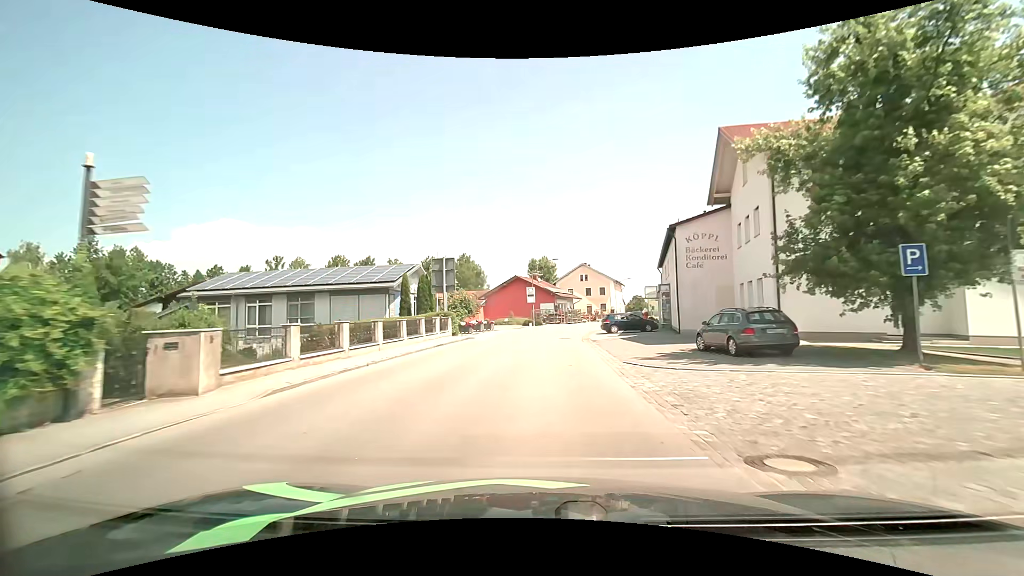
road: secondary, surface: asphalt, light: Day
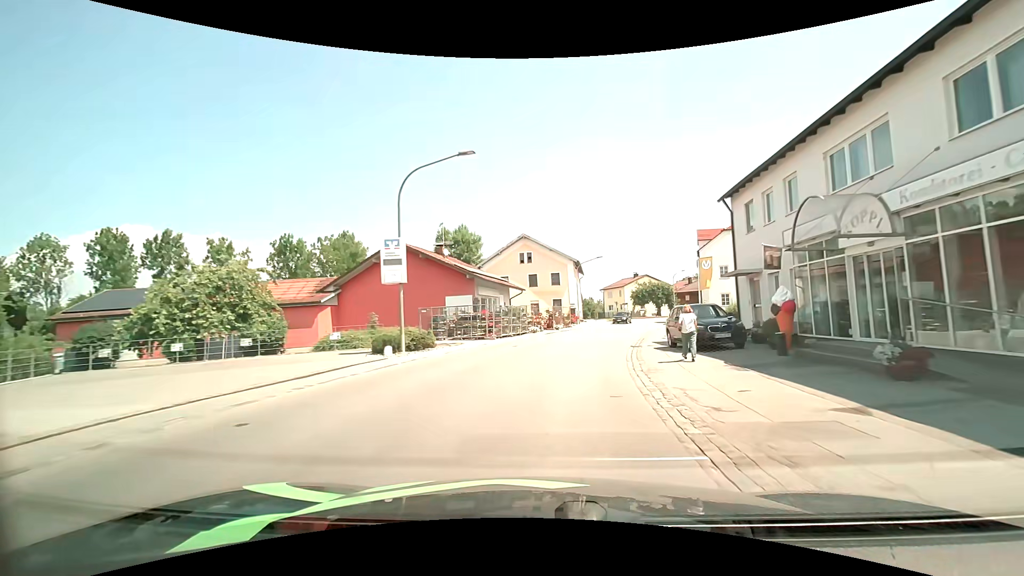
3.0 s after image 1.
(+2.0, +37.2) m; +8°
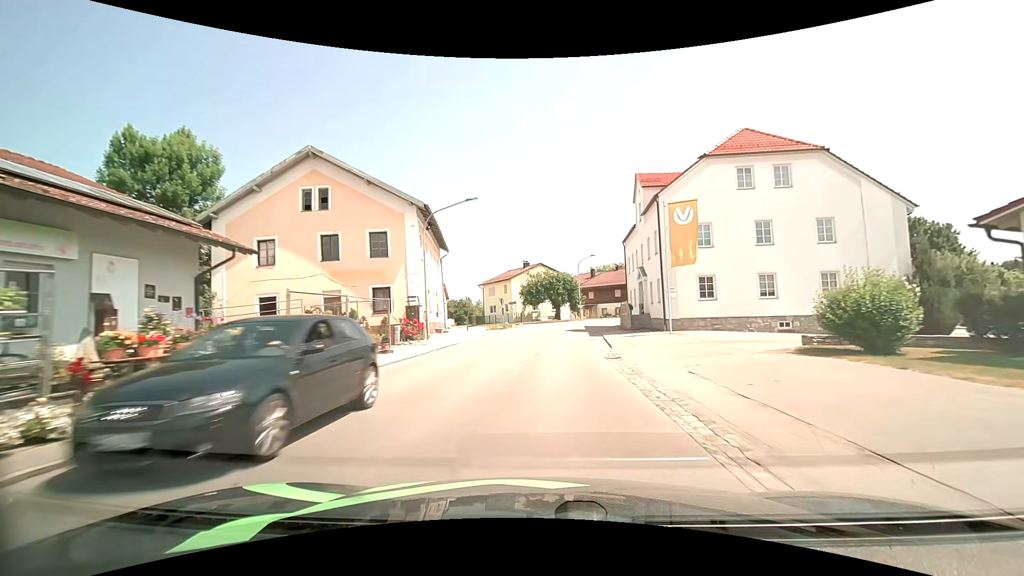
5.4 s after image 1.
(+3.9, +29.7) m; +14°
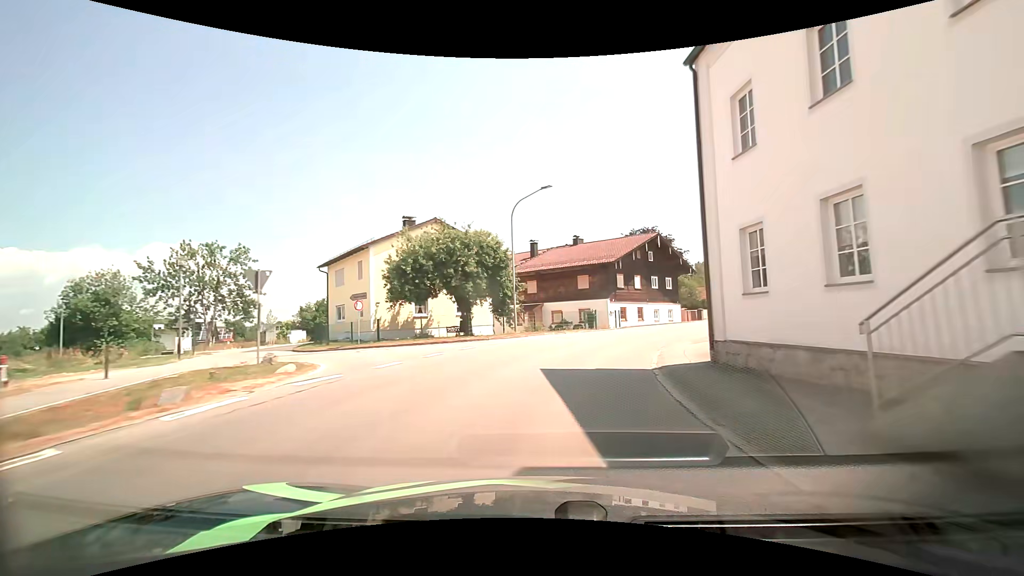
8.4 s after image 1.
(+2.0, +36.3) m; +8°
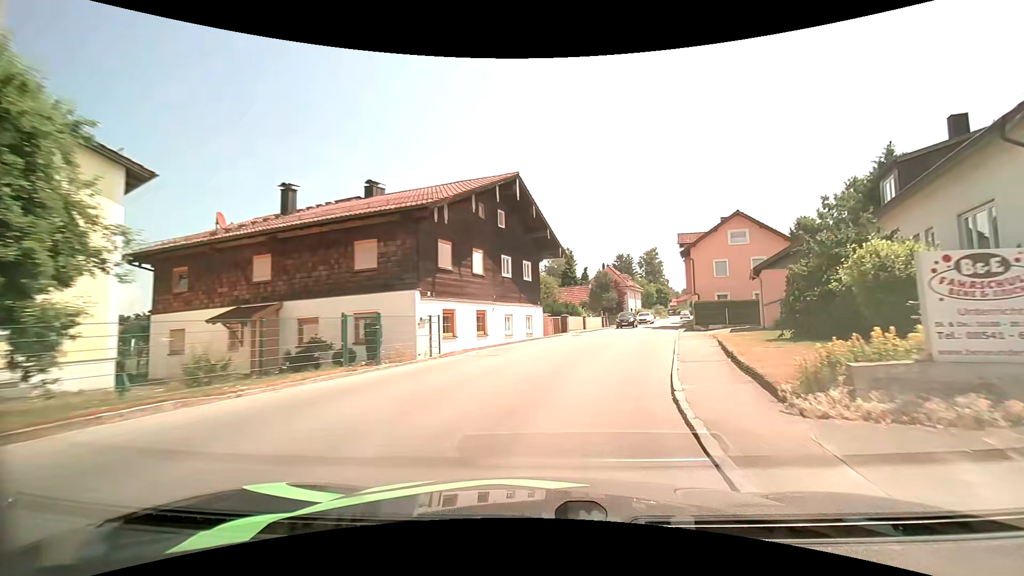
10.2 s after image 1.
(+3.3, +20.7) m; +19°
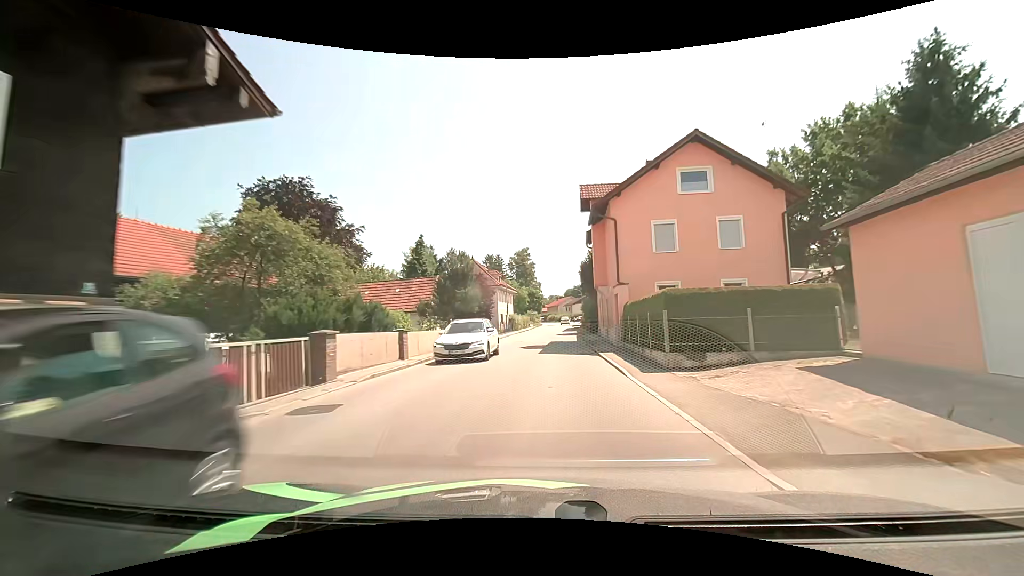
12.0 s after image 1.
(+3.7, +21.7) m; +15°
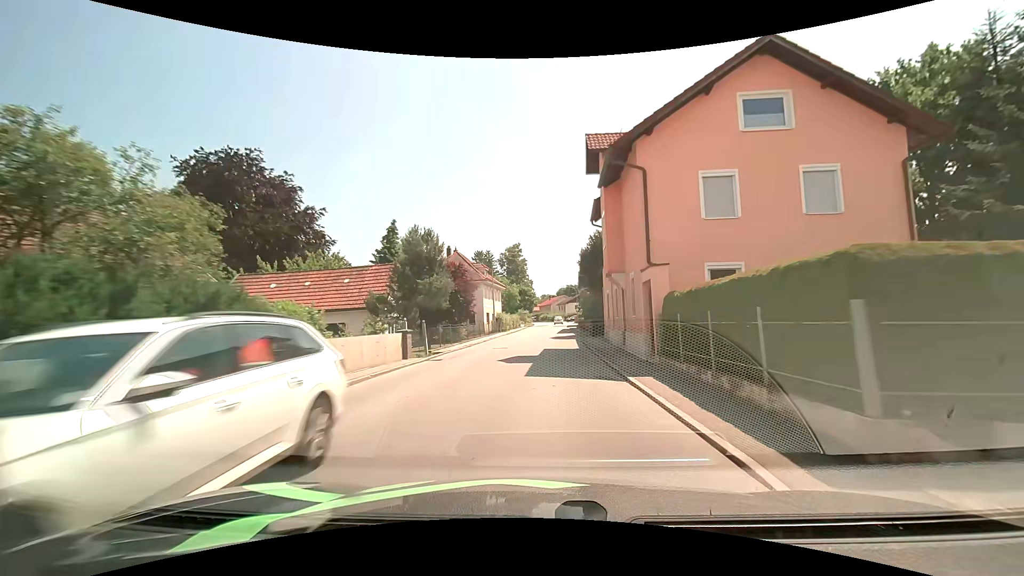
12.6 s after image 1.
(+0.1, +7.7) m; +1°
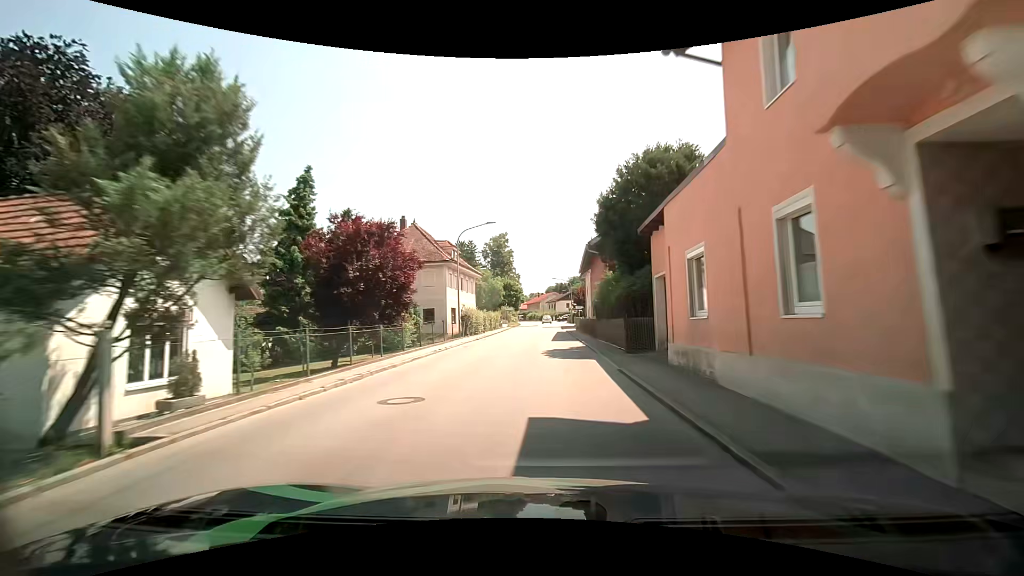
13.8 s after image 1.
(+0.2, +16.1) m; +2°
(0, +10) (0, +20) (0, +30) (+1, +40) (+1, +50) (+1, +60) (+1, +70) (+1, +80) (+1, +90) (+1, +100) m
